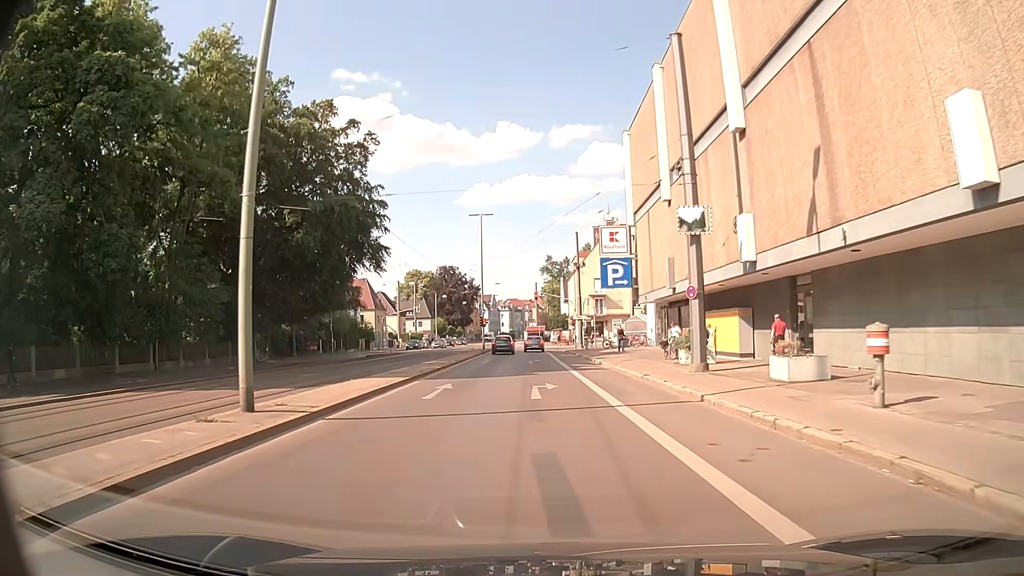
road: secondary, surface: asphalt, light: Day
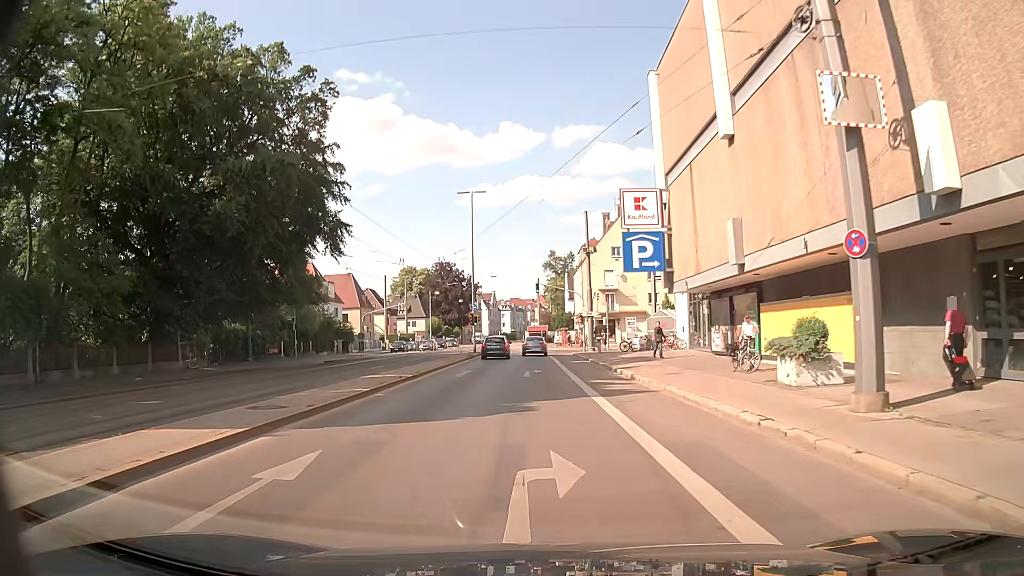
(0.0, +11.5) m; 0°
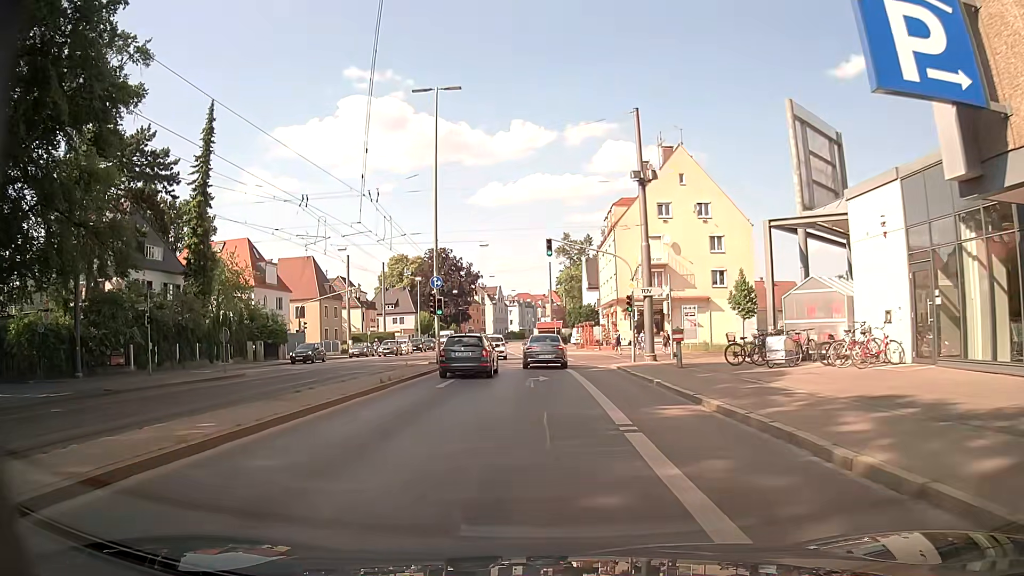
(-0.3, +25.3) m; -1°
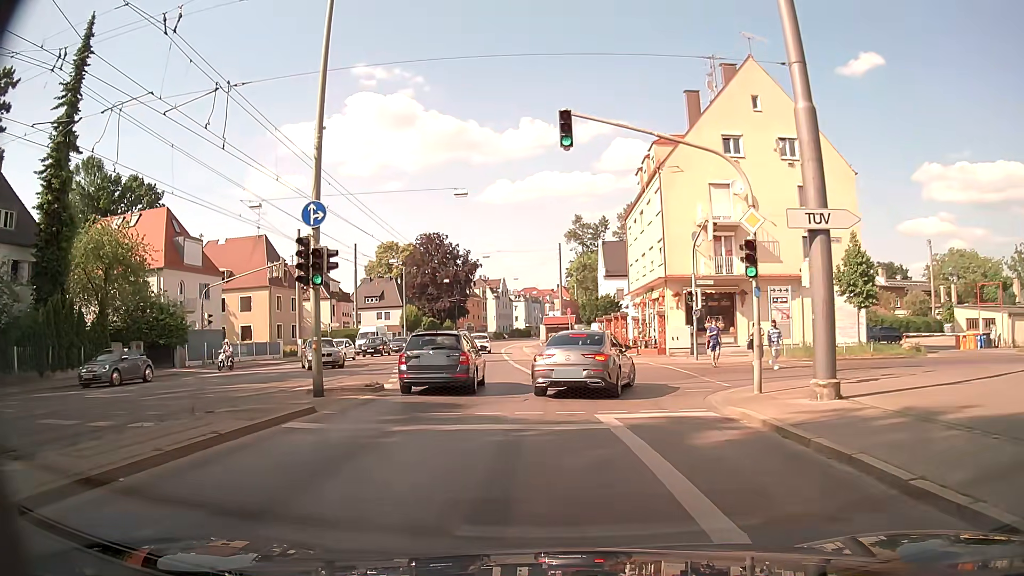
(0.0, +18.3) m; -1°
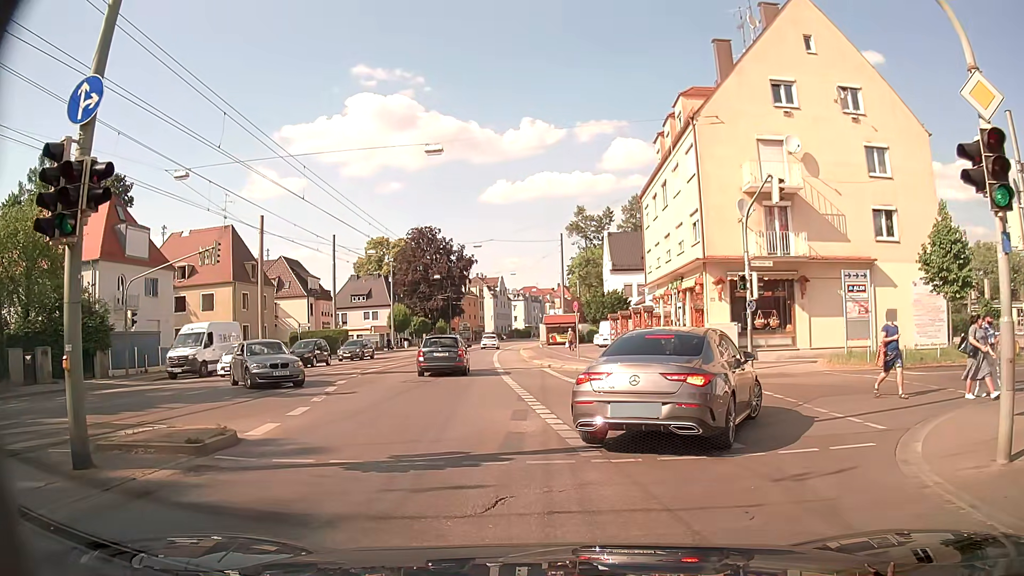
(+0.1, +8.2) m; 0°
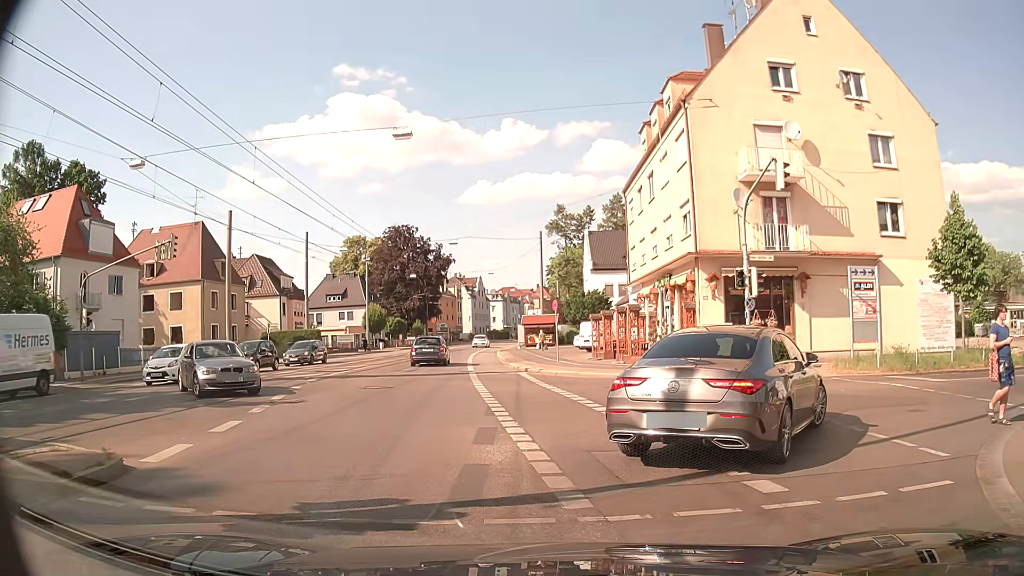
(0.0, +2.2) m; +2°
